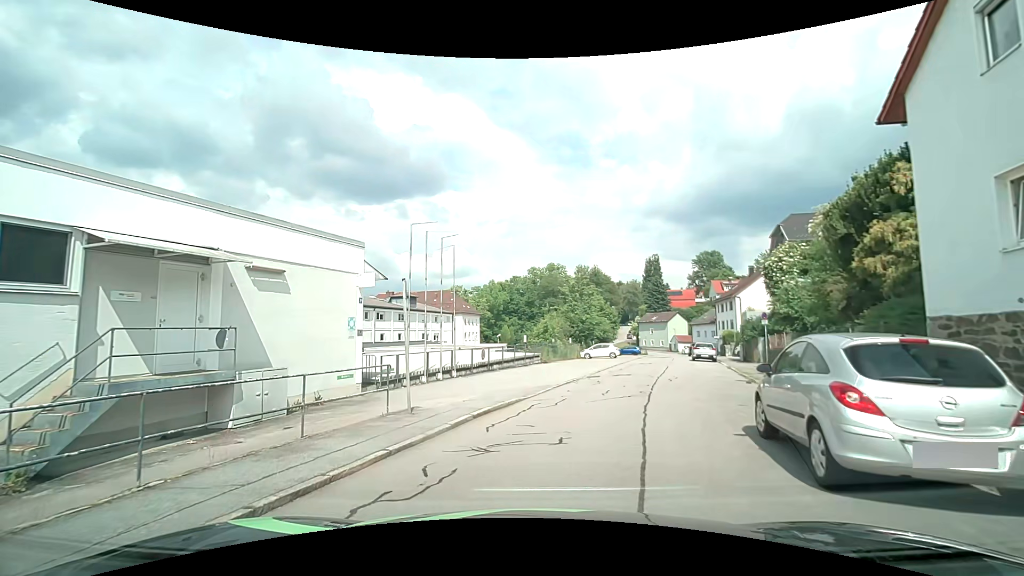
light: Day
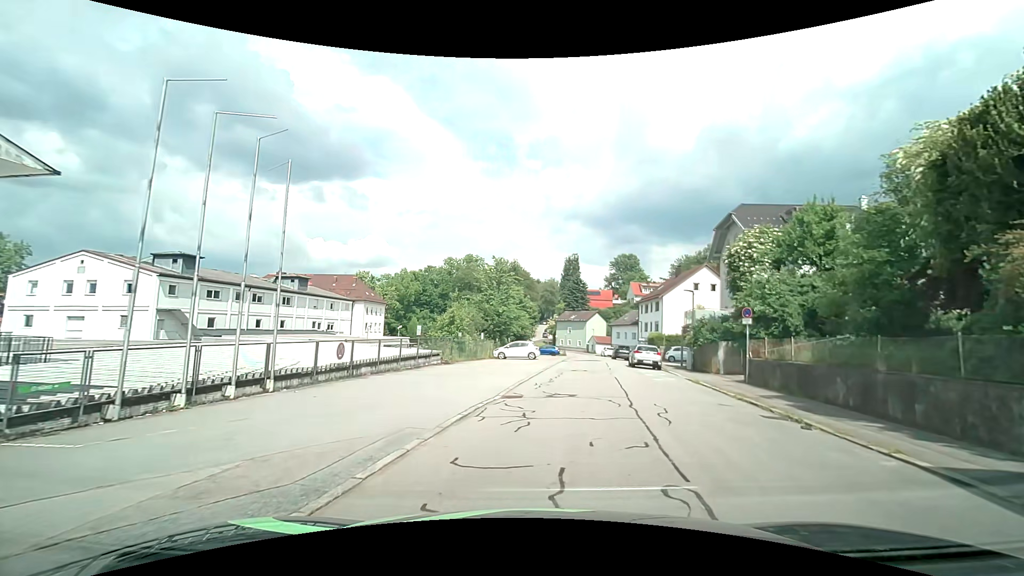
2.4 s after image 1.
(+0.3, +9.5) m; +8°
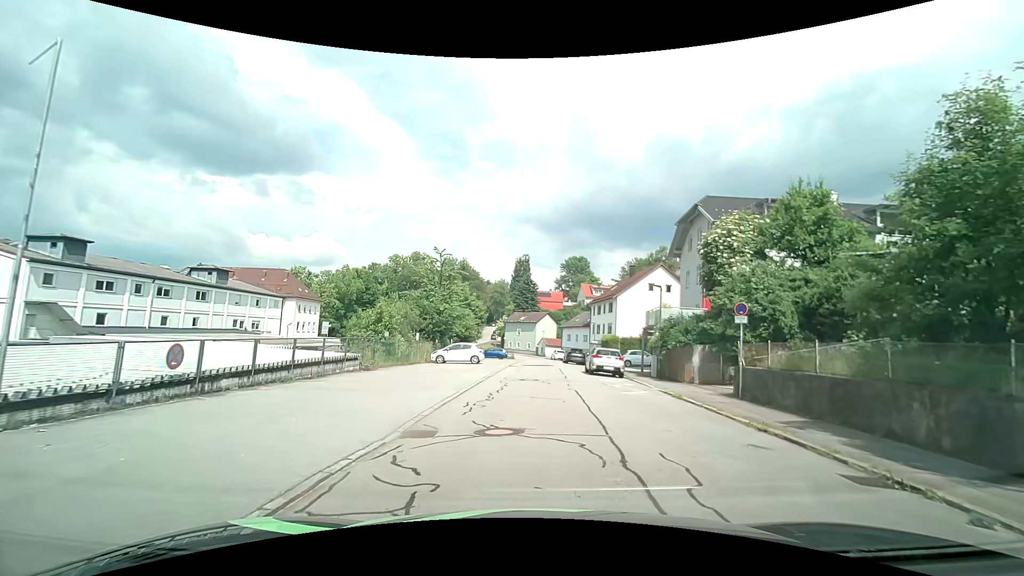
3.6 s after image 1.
(+0.3, +5.1) m; +5°
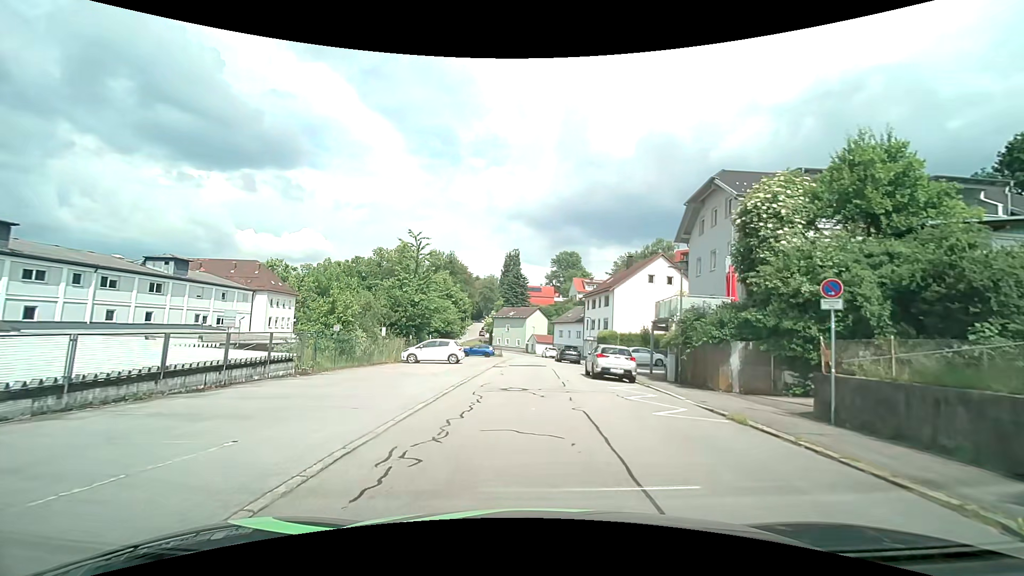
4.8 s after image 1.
(+0.2, +5.6) m; +2°
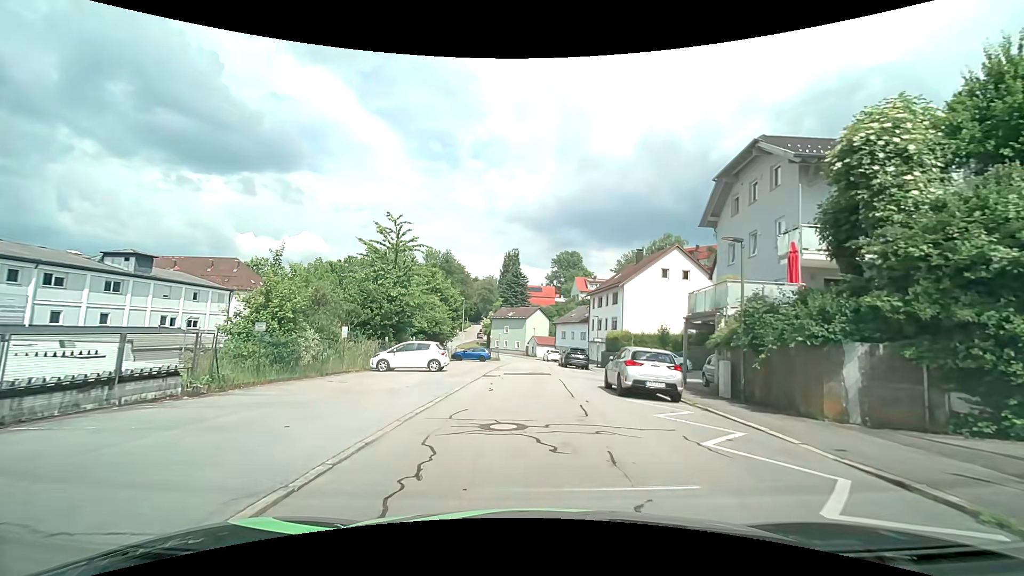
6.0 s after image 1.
(+0.1, +6.2) m; +1°
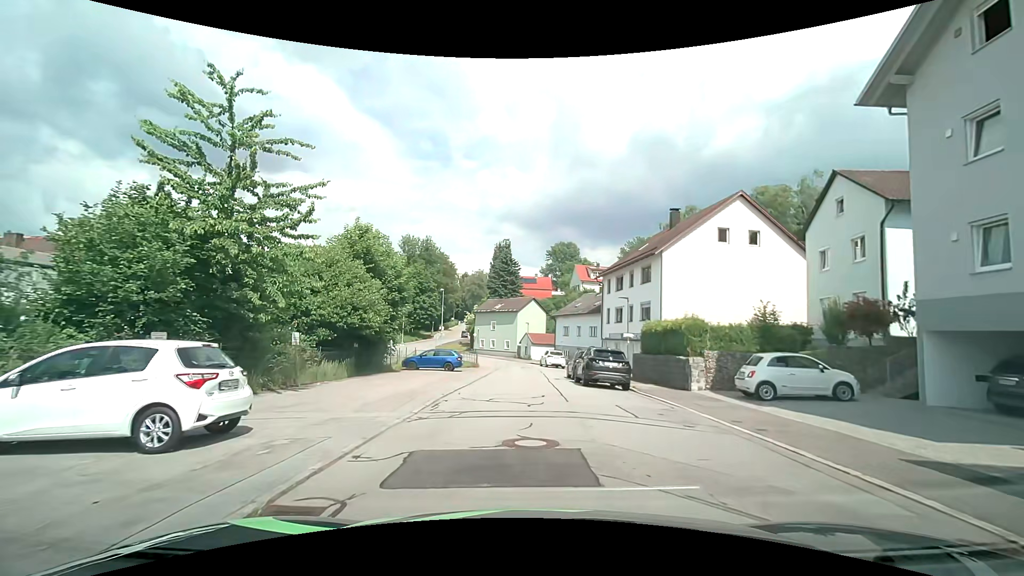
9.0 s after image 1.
(0.0, +18.1) m; 0°
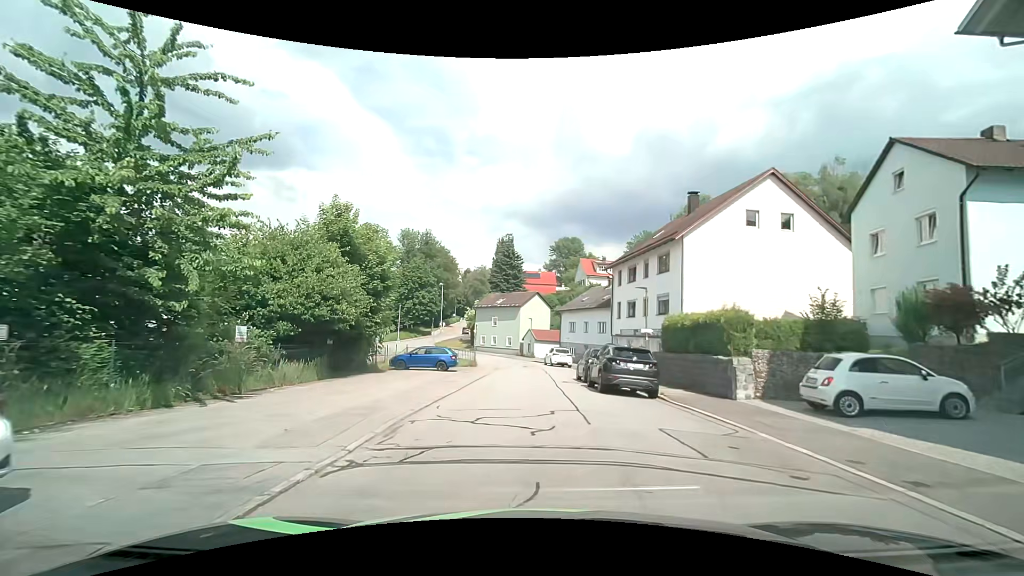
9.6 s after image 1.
(0.0, +4.0) m; -1°
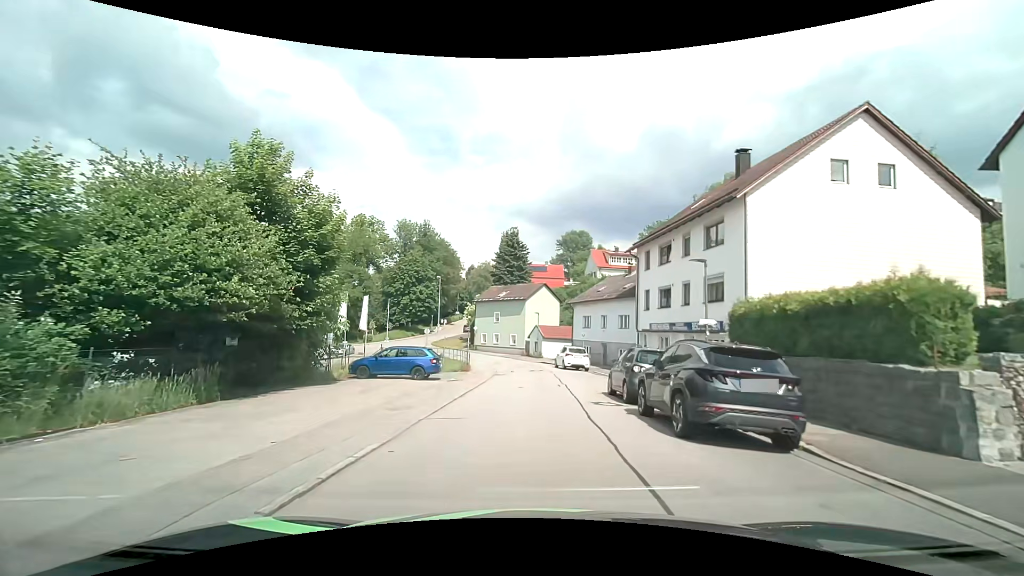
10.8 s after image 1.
(0.0, +8.0) m; 0°
(0, +10) (0, +20) (0, +30) (-1, +40) (-3, +50) (-7, +59) (-13, +67) (-20, +74) (-28, +80) (-36, +85) m
